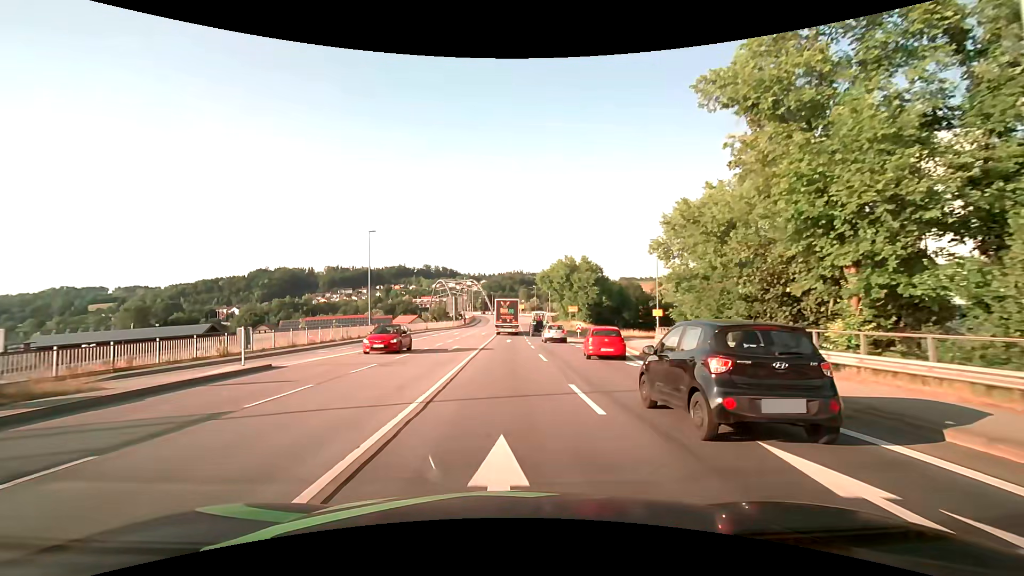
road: primary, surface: asphalt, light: Day
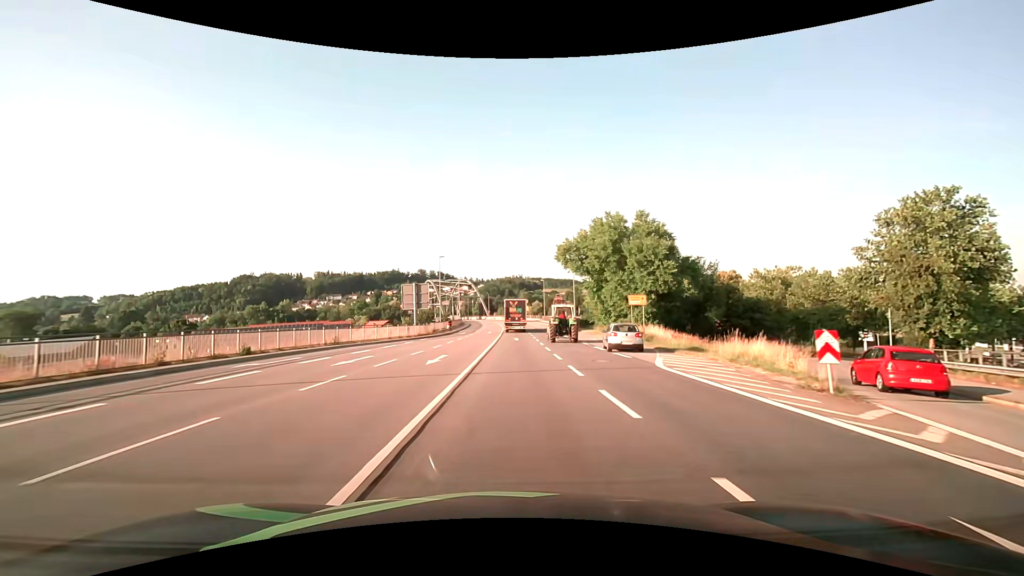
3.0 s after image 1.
(-0.1, +40.5) m; 0°
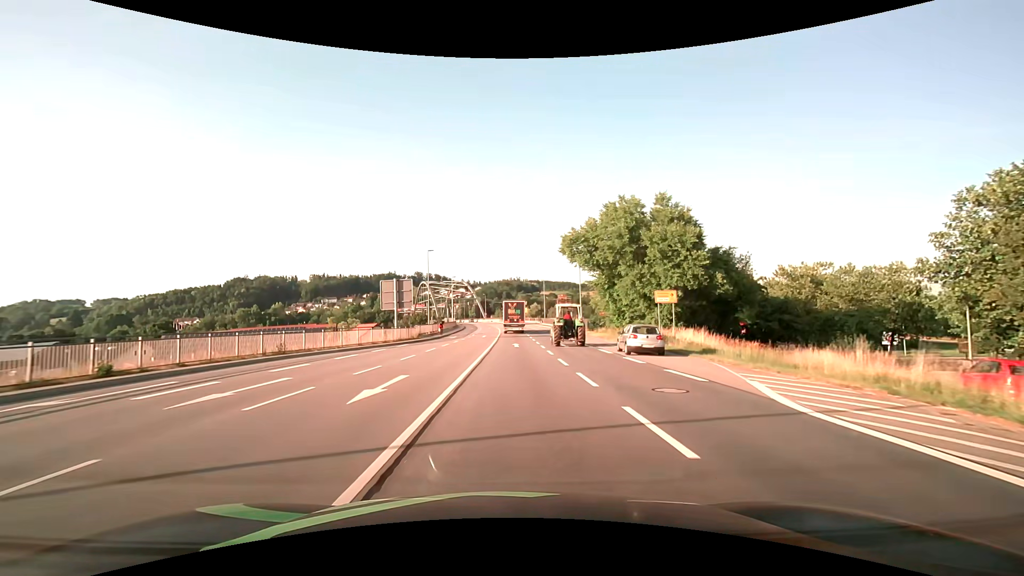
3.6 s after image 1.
(0.0, +8.2) m; 0°
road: primary_link
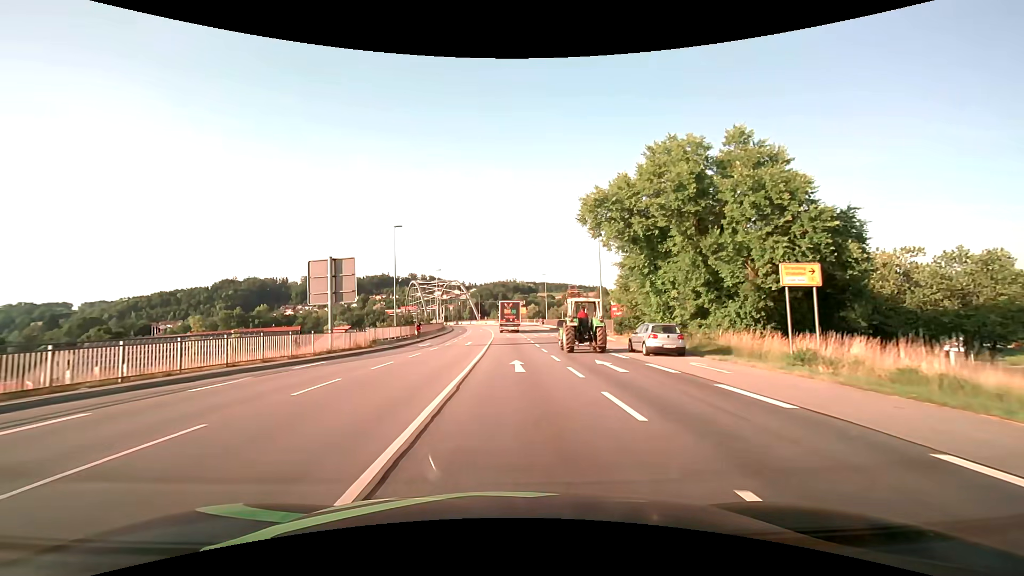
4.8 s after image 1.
(+0.1, +16.0) m; +1°
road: primary
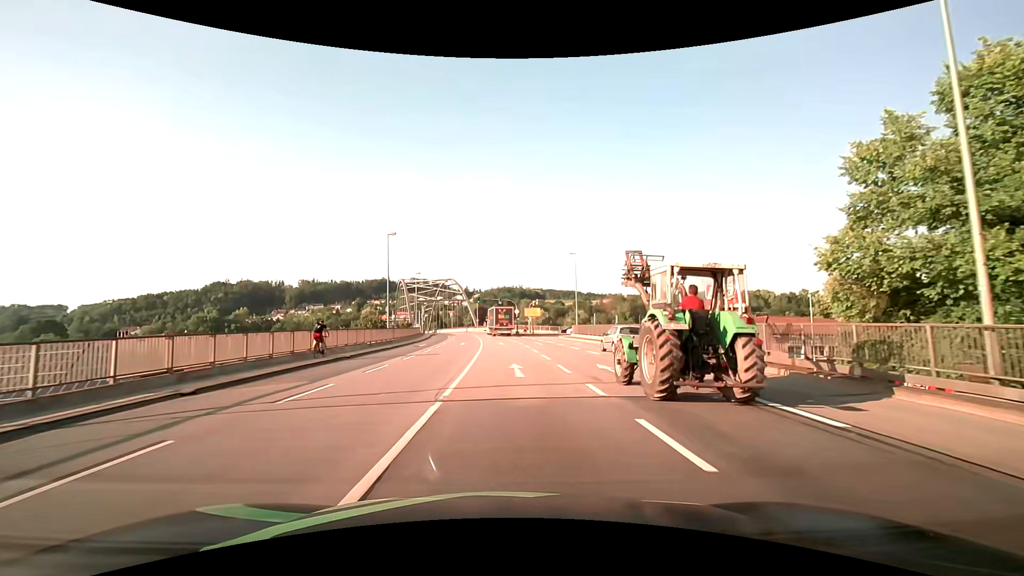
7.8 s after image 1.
(-0.1, +36.8) m; -1°
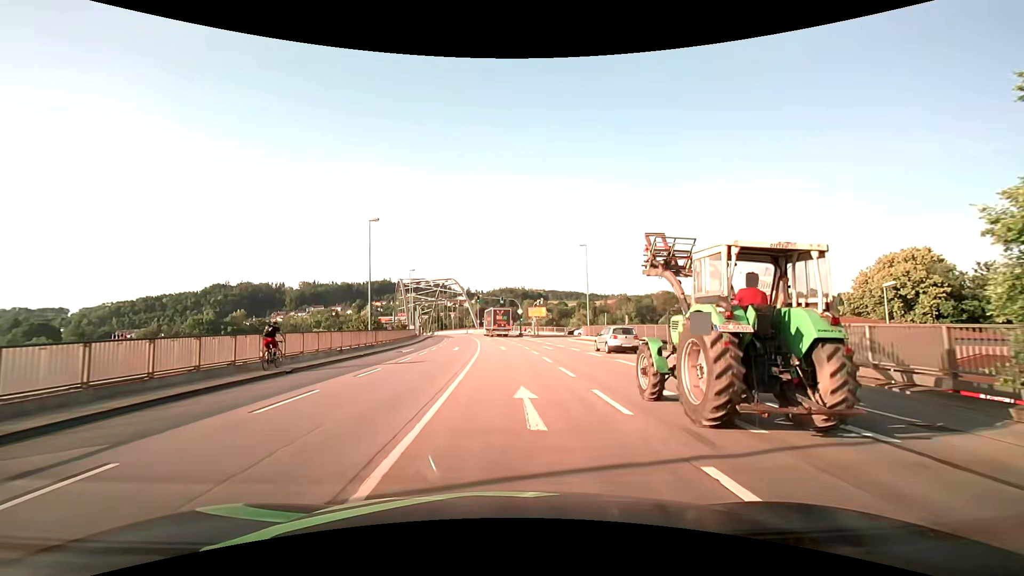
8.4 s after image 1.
(0.0, +6.9) m; 0°
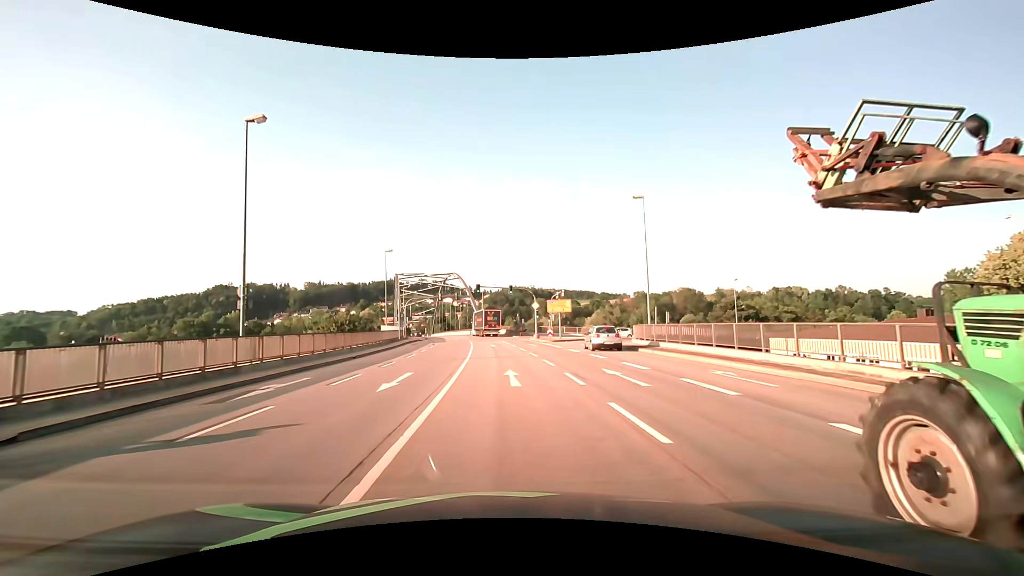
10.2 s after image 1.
(-0.2, +19.9) m; -1°
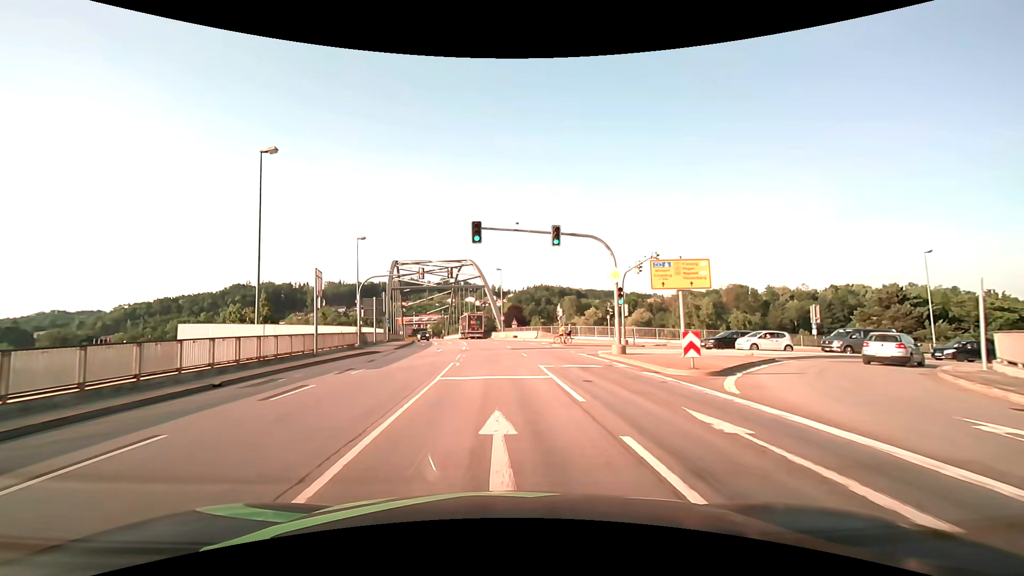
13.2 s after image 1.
(-0.8, +32.6) m; -3°
